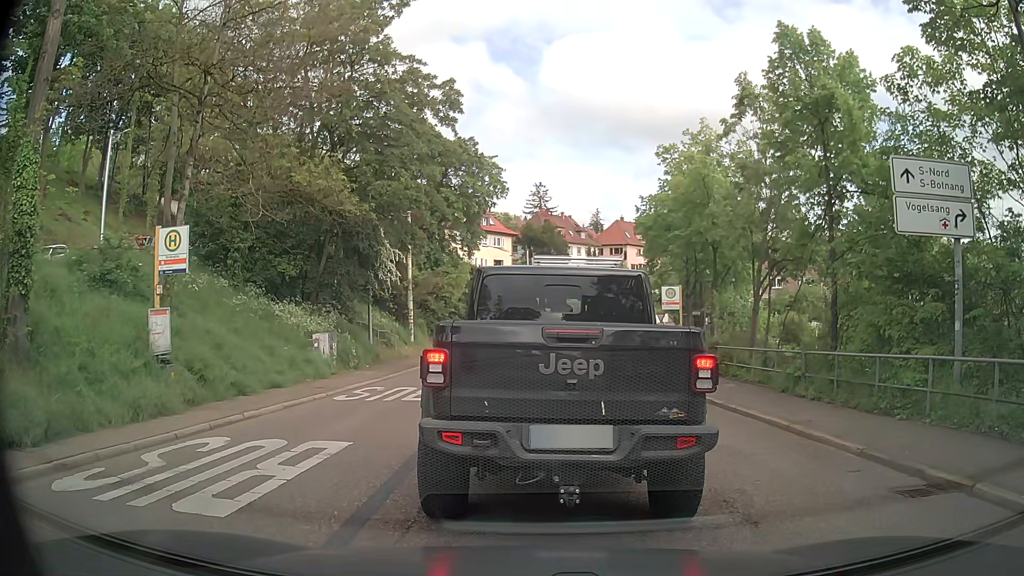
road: secondary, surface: asphalt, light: Day
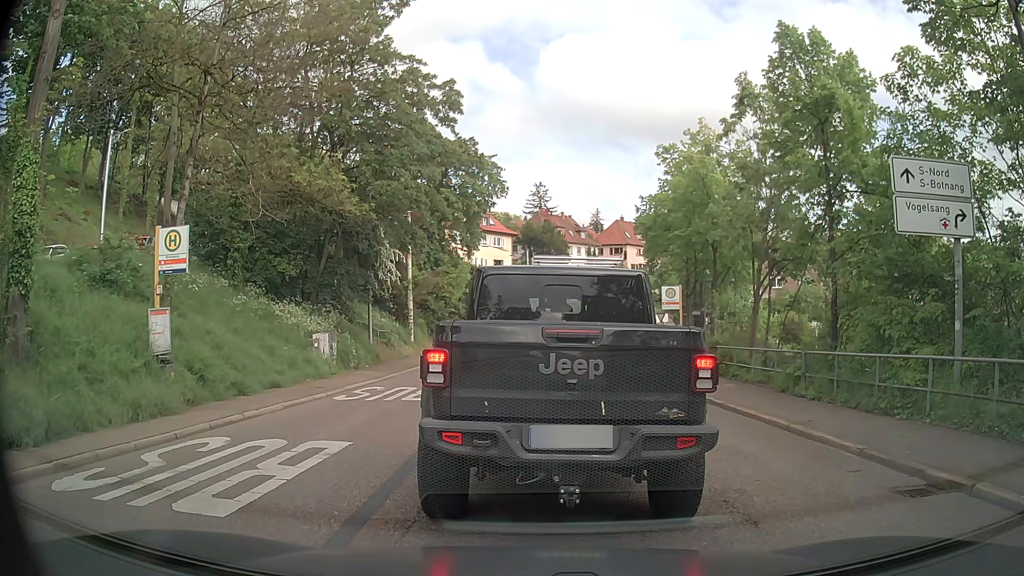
(0.0, 0.0) m; 0°
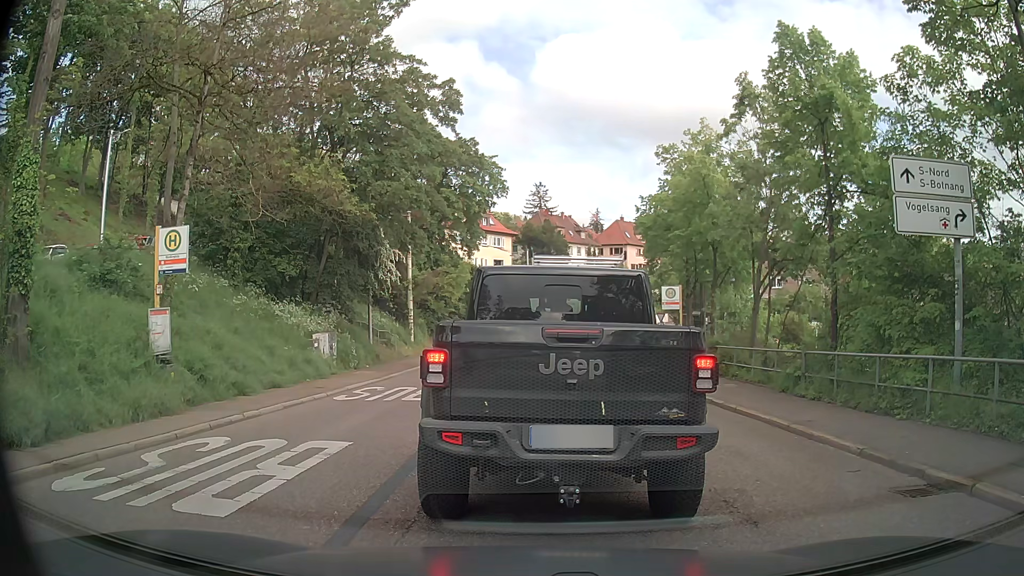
(0.0, 0.0) m; 0°
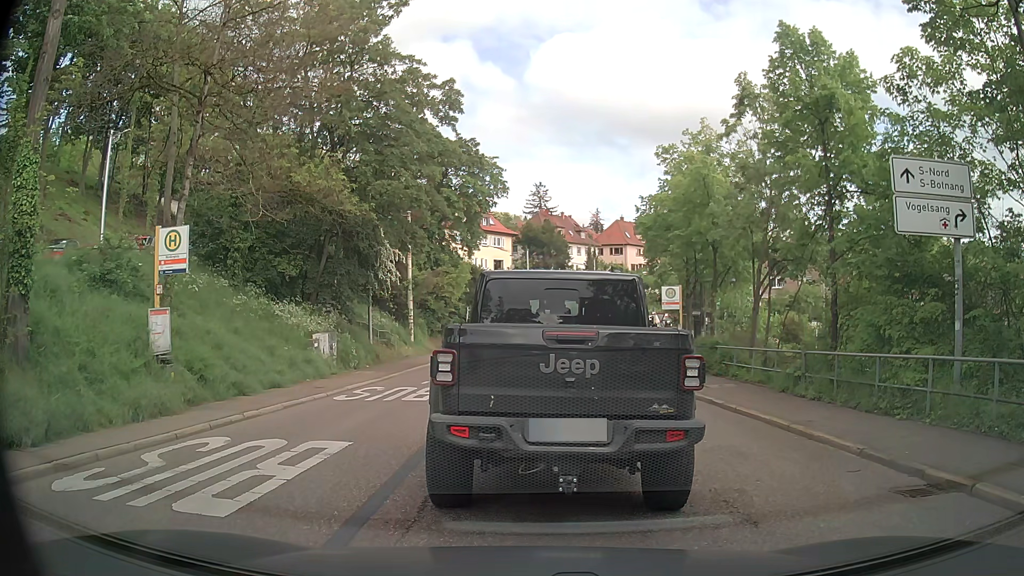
(0.0, 0.0) m; 0°
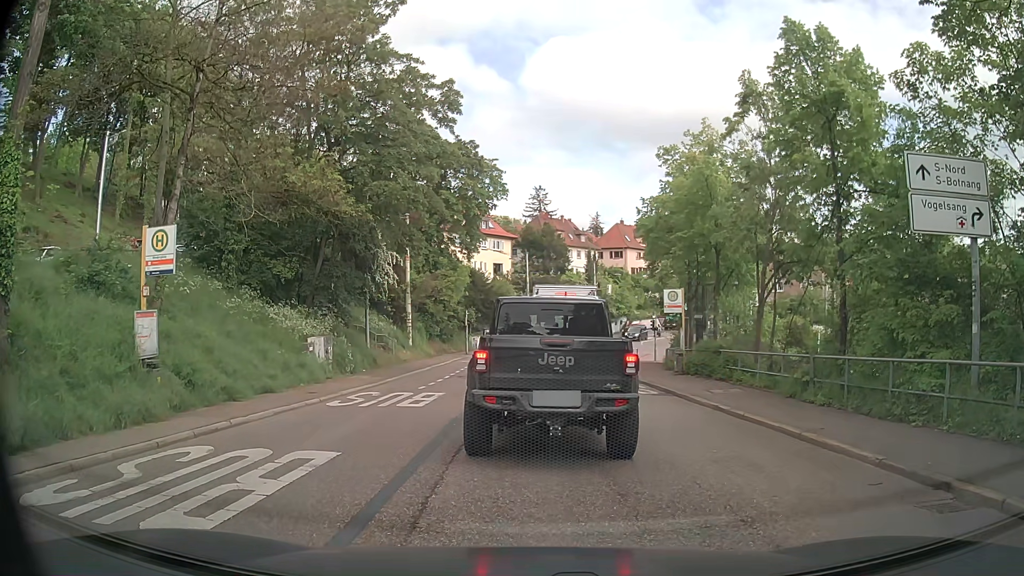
(0.0, +0.6) m; 0°
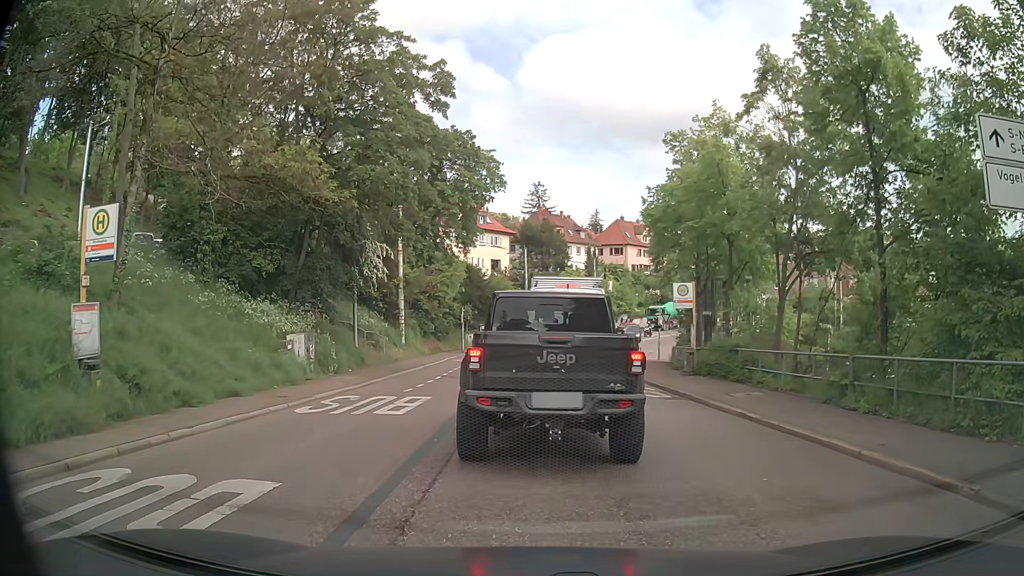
(0.0, +2.1) m; +2°
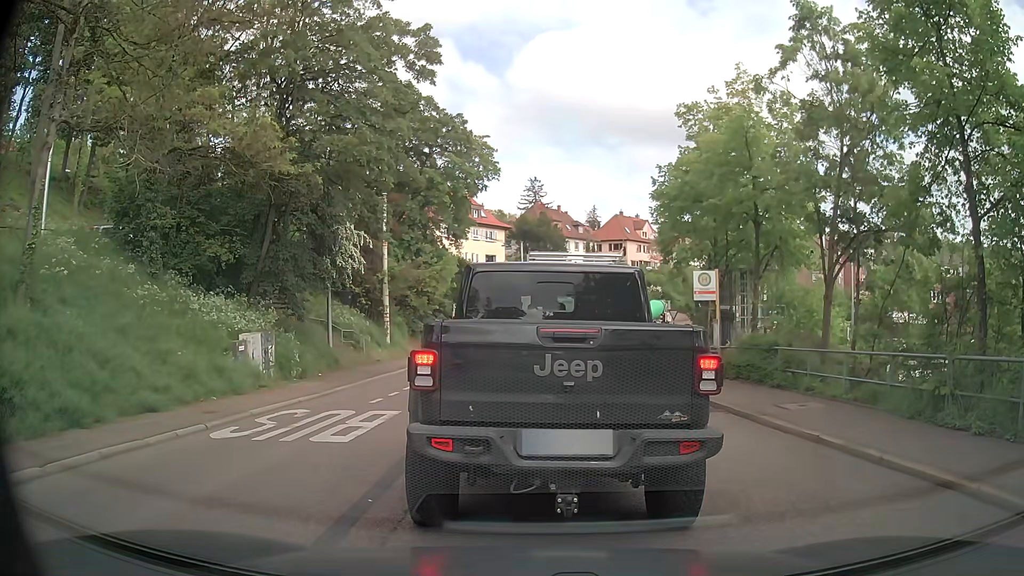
(-0.1, +3.4) m; -1°
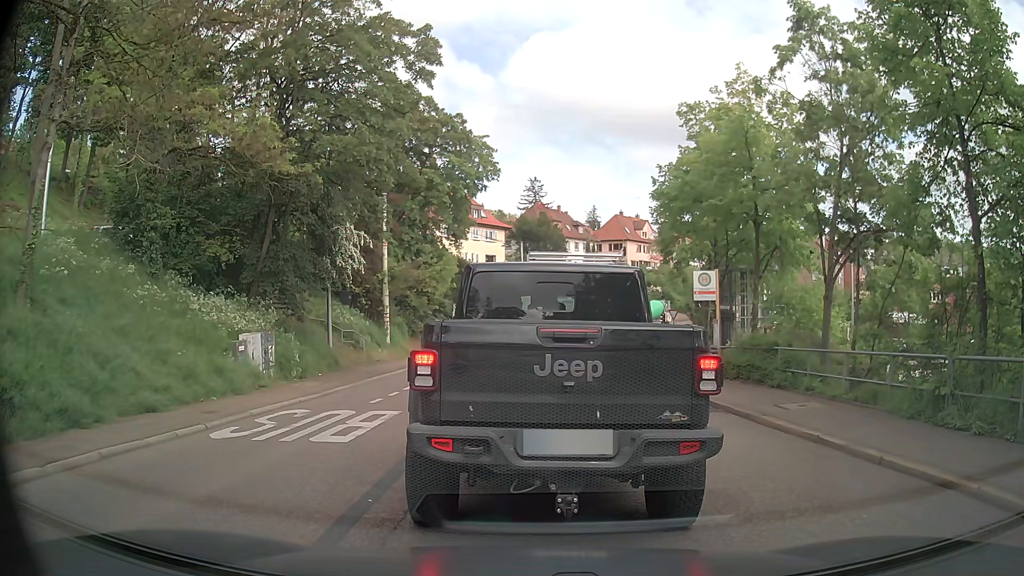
(0.0, +0.1) m; 0°
(0, +10) (0, +20) (+1, +30) (+2, +40) (+5, +49) (+9, +59) (+13, +68) (+17, +77) (+23, +85) (+28, +94) m
